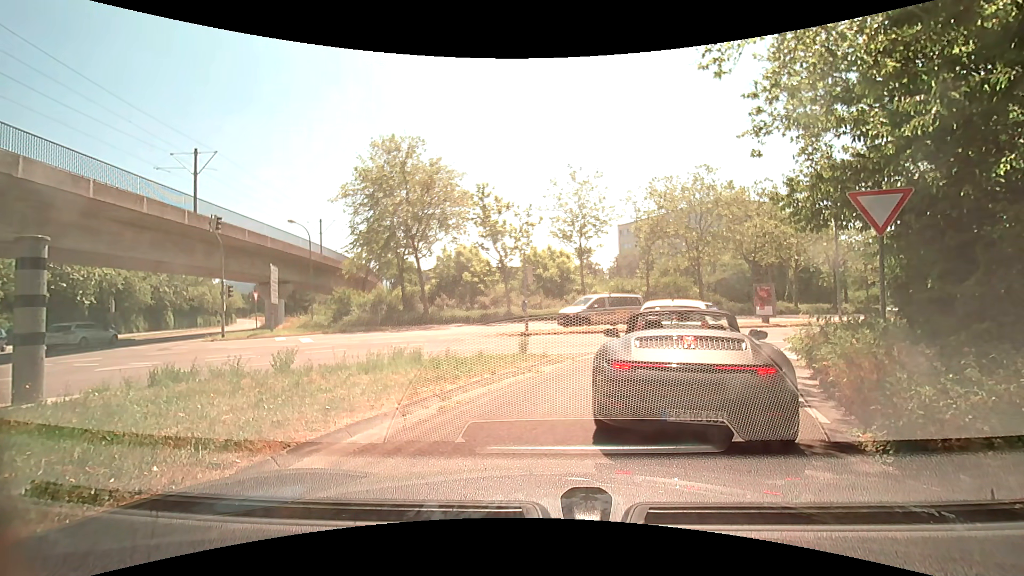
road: secondary_link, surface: asphalt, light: Day
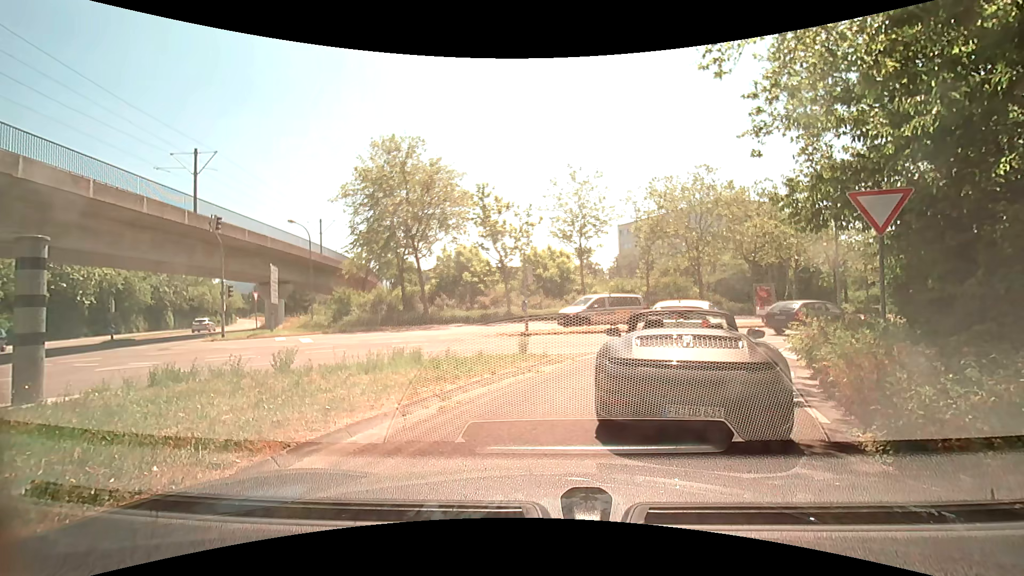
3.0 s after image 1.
(0.0, 0.0) m; 0°
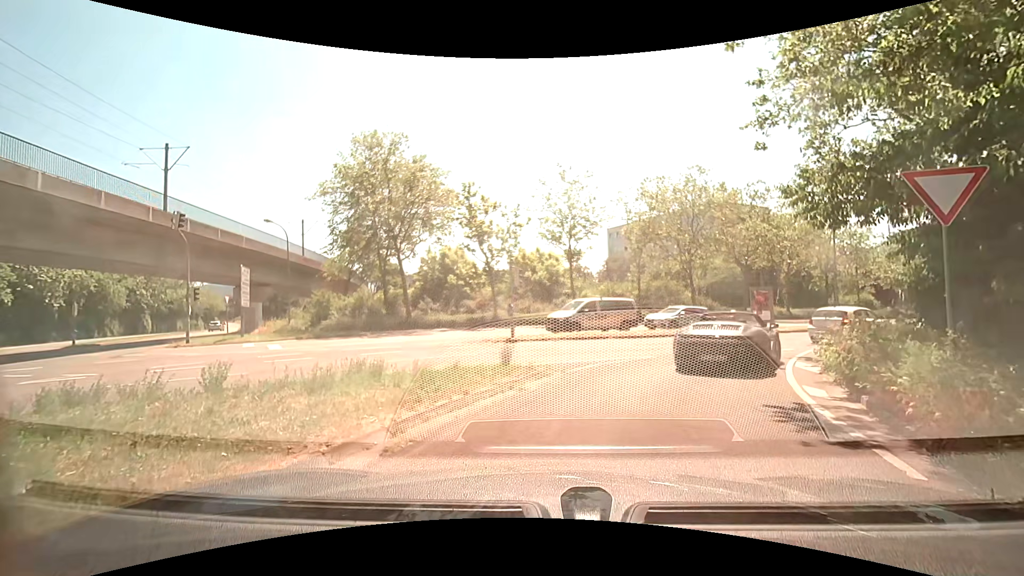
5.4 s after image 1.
(+0.1, +1.9) m; +2°
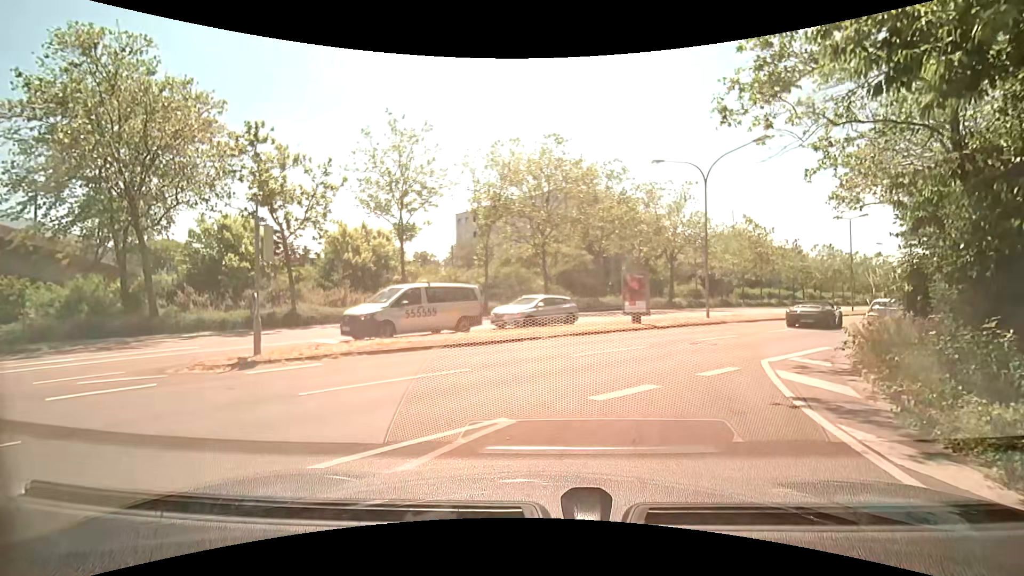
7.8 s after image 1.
(+1.6, +8.8) m; +21°
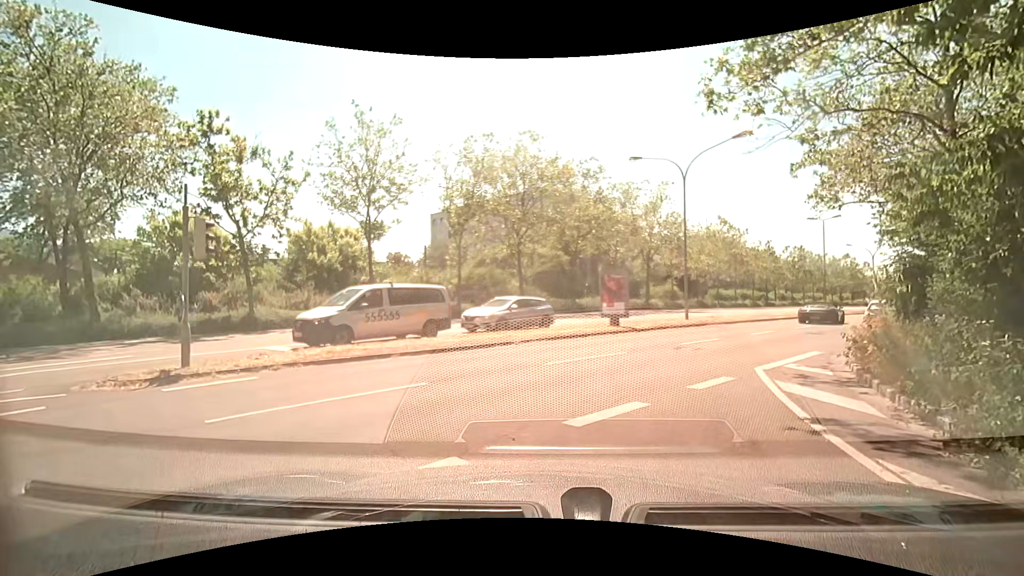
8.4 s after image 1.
(0.0, +1.1) m; +6°
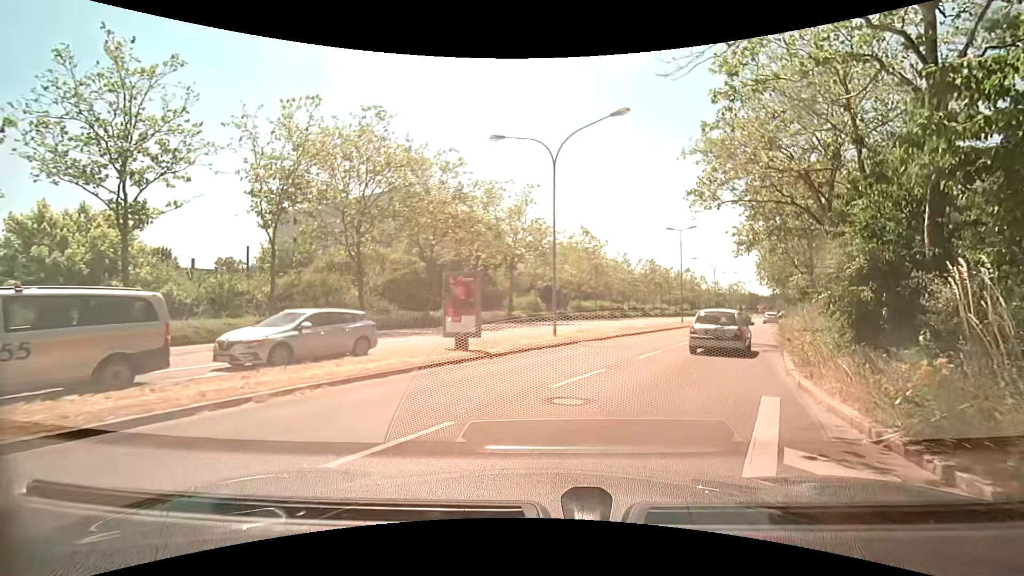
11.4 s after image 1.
(+0.6, +7.1) m; +11°
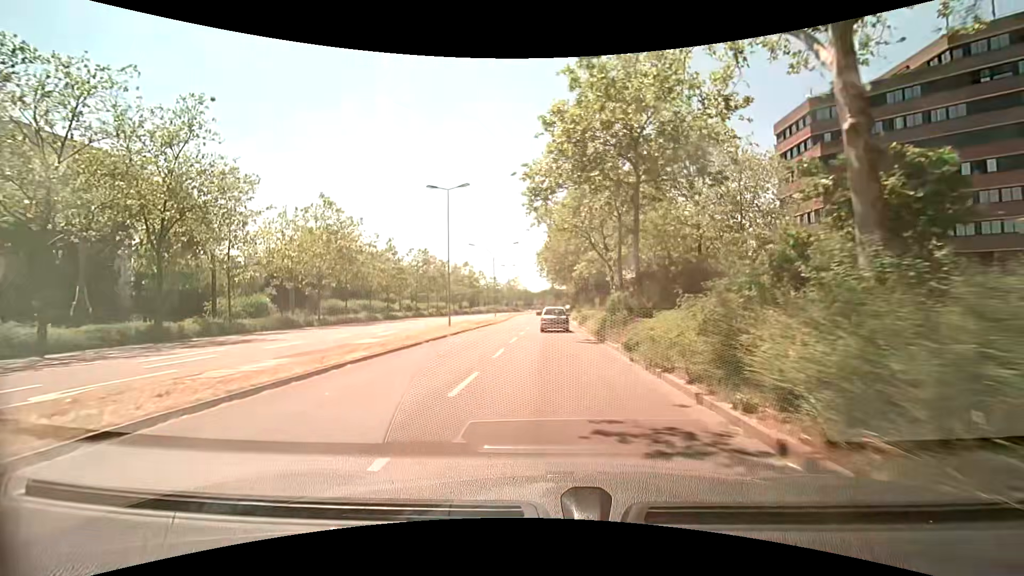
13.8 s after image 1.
(+5.1, +18.6) m; +23°
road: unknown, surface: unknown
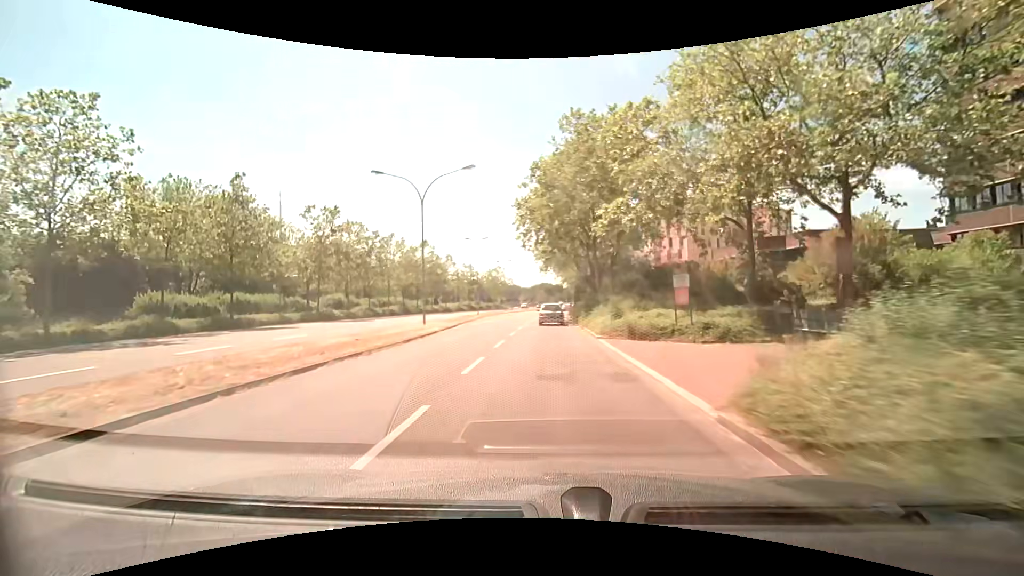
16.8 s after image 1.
(+0.6, +34.1) m; +1°
(0, +10) (0, +20) (0, +30) (0, +40) (+1, +50) (+1, +60) (+1, +70) (+2, +80) (+3, +90) (+4, +100) m
